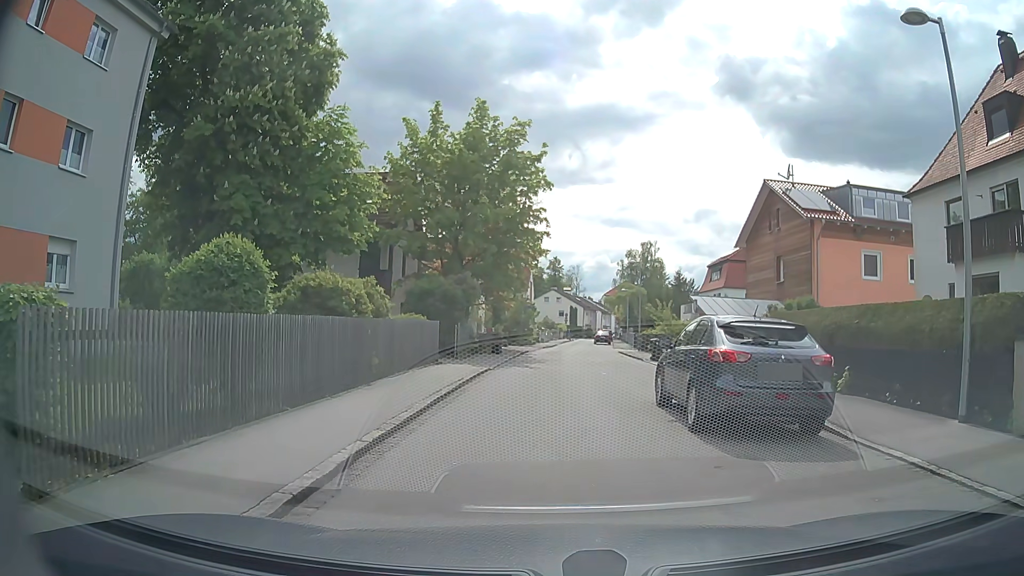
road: residential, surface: paved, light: Day
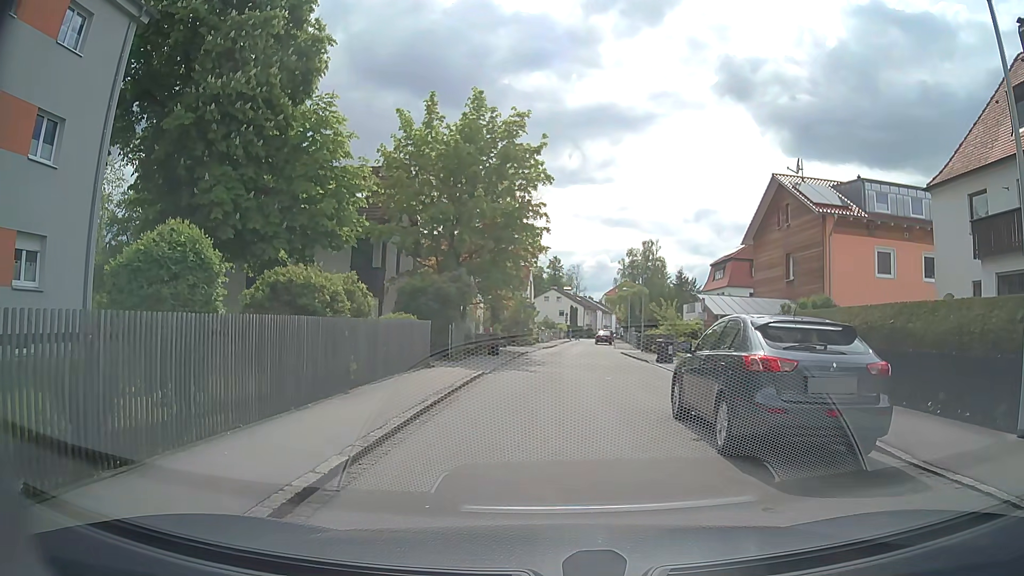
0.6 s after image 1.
(0.0, +1.5) m; -1°
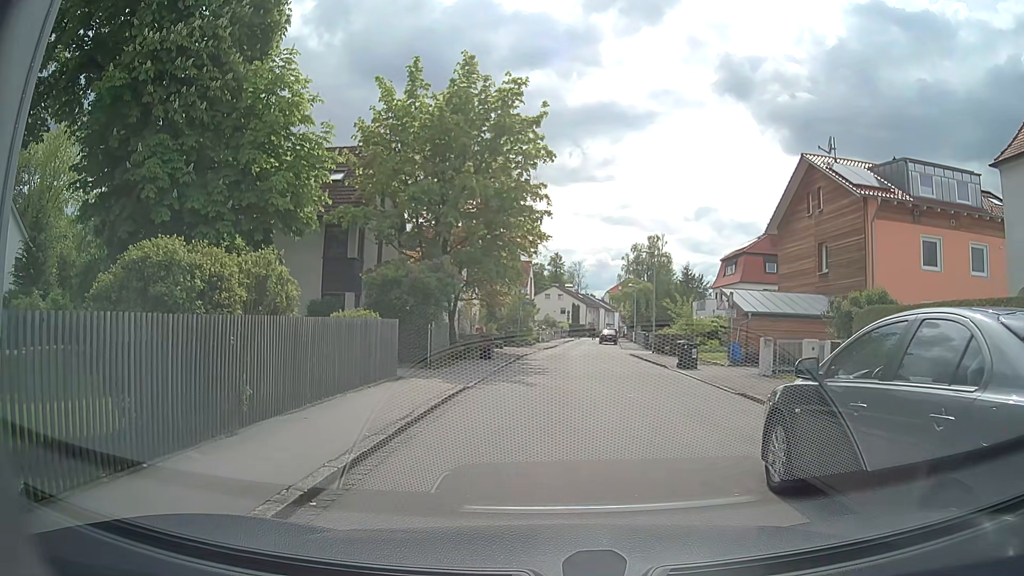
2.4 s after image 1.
(0.0, +4.3) m; +1°
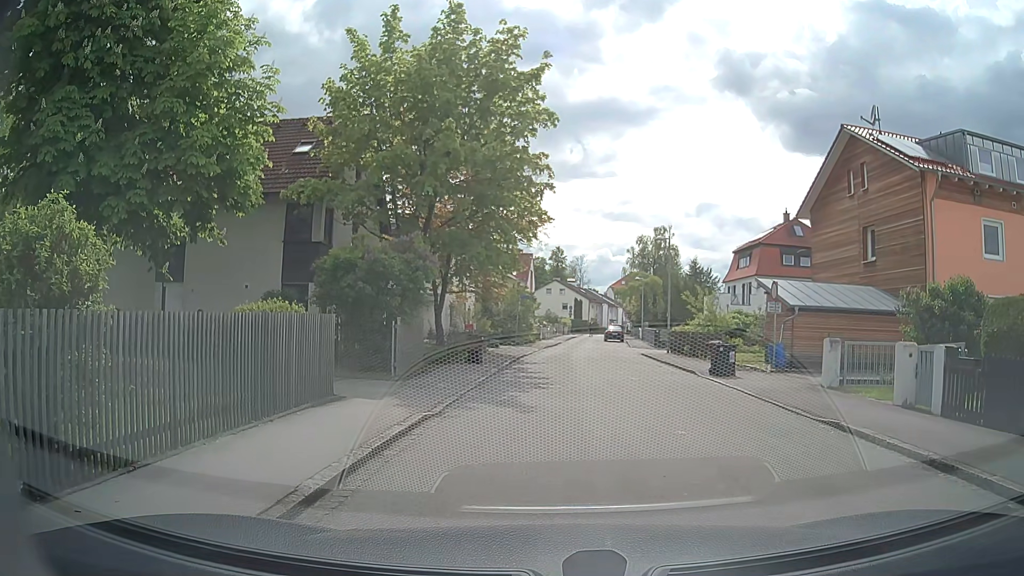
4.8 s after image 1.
(-0.1, +4.4) m; 0°
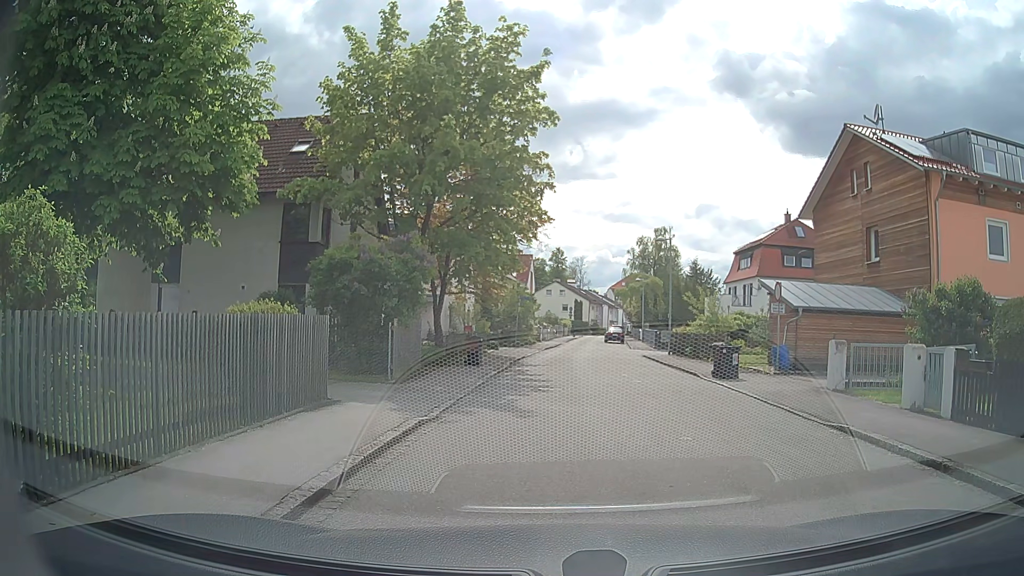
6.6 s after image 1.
(0.0, +0.3) m; 0°
